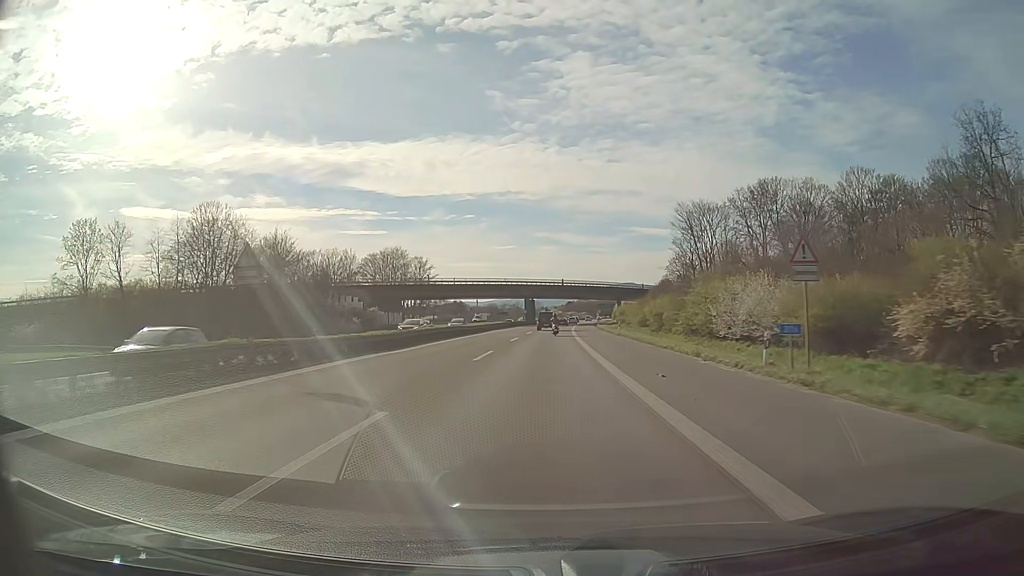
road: motorway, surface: asphalt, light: Day
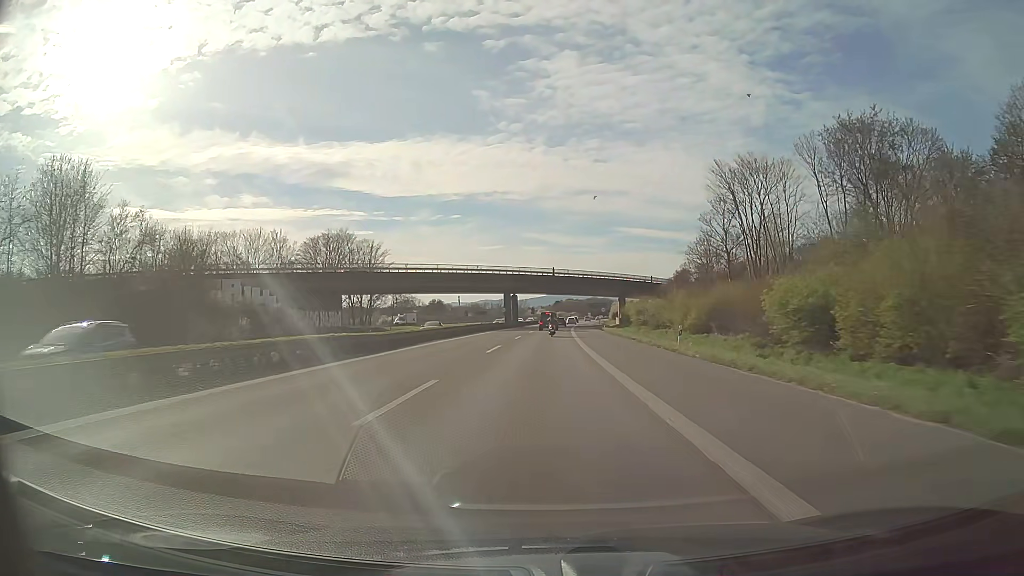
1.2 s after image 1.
(+0.3, +31.2) m; +1°
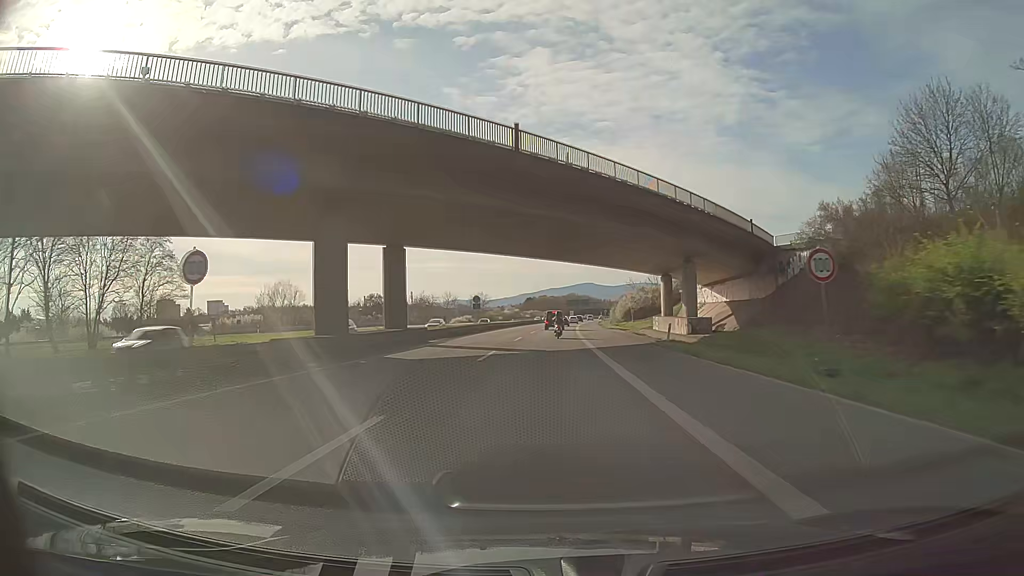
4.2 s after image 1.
(+1.6, +77.2) m; +2°
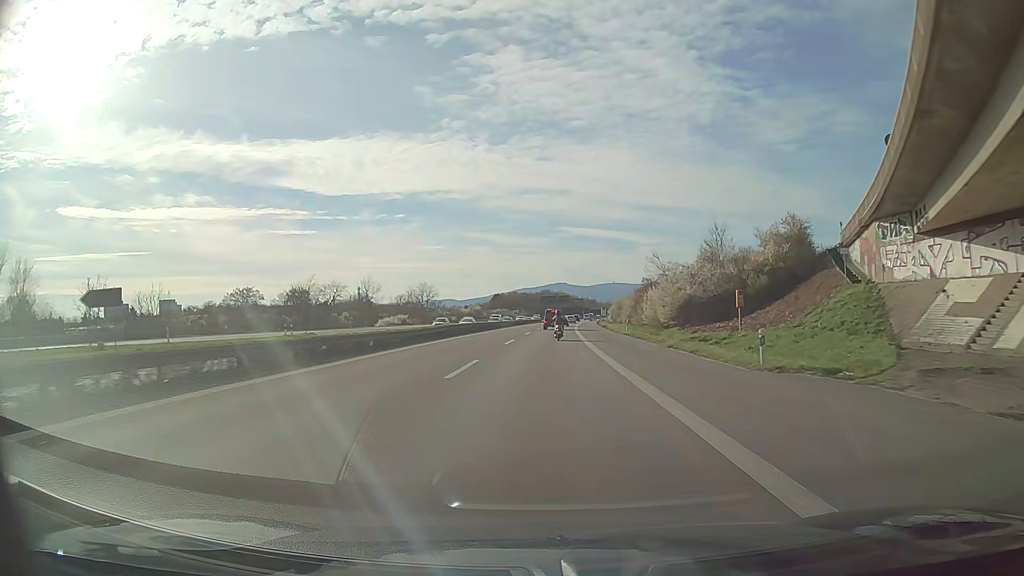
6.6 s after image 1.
(+1.5, +60.3) m; +2°
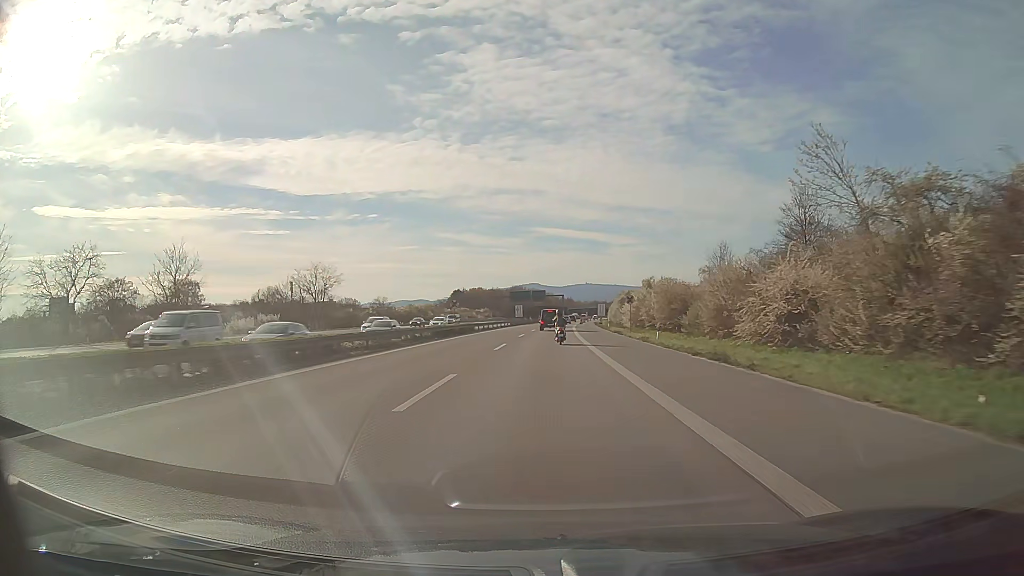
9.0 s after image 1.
(+1.3, +59.1) m; +3°
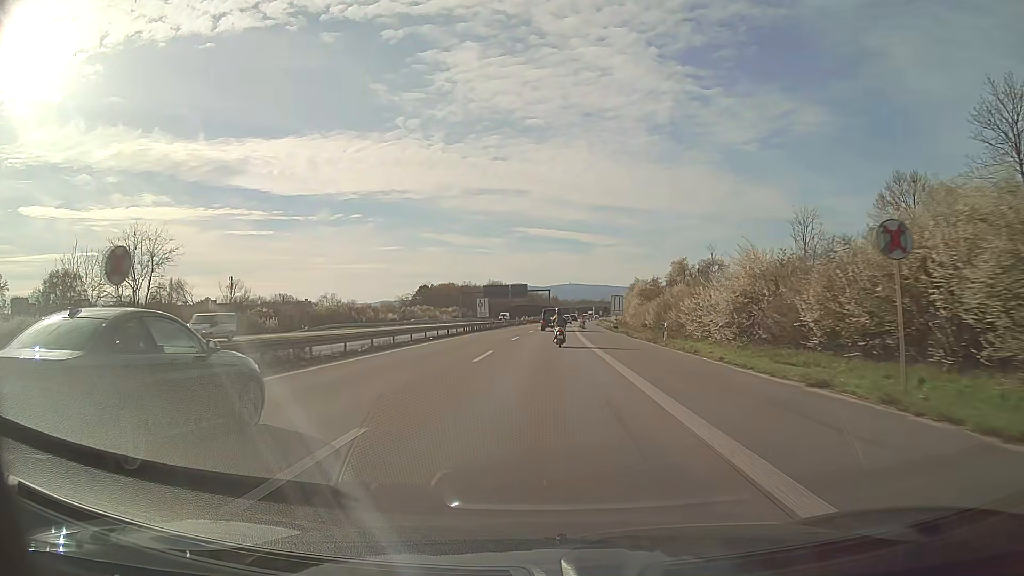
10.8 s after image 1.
(+0.5, +43.3) m; +1°
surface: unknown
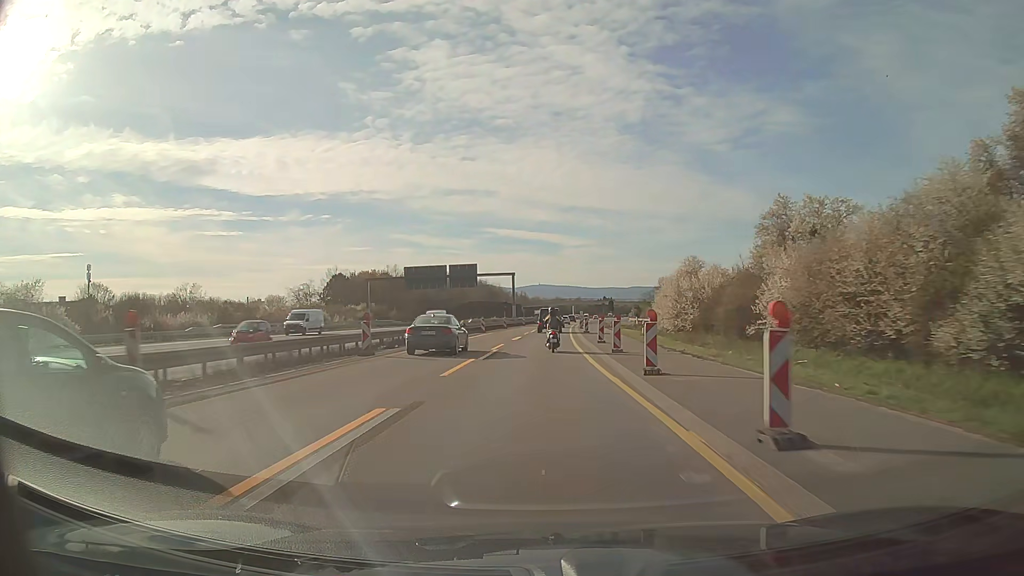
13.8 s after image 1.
(+1.7, +70.3) m; +3°
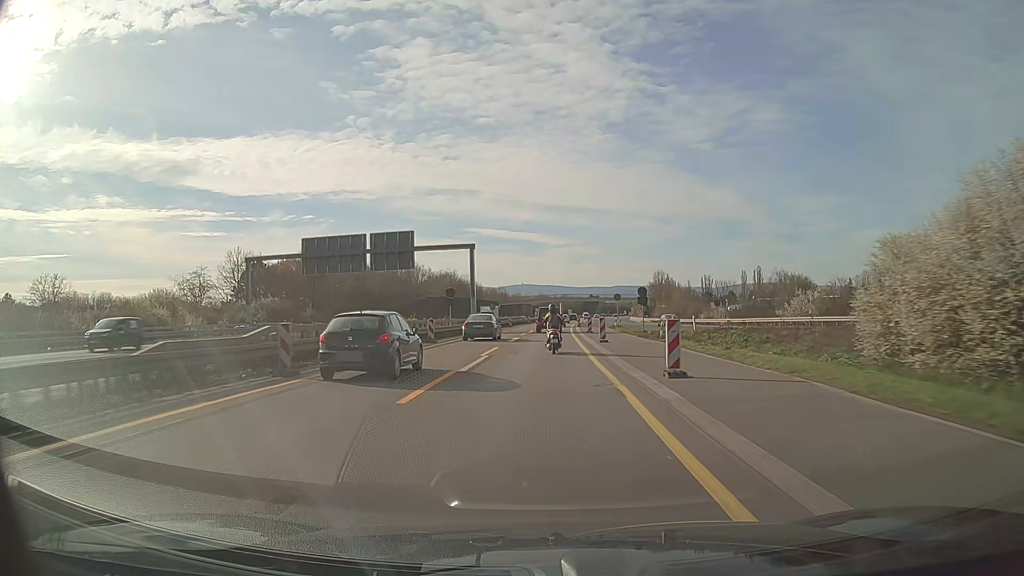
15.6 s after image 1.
(+0.5, +41.3) m; +1°
(0, +10) (0, +20) (0, +30) (0, +40) (+1, +50) (+1, +60) (+1, +70) (+2, +80) (+2, +90) (+3, +100) m
